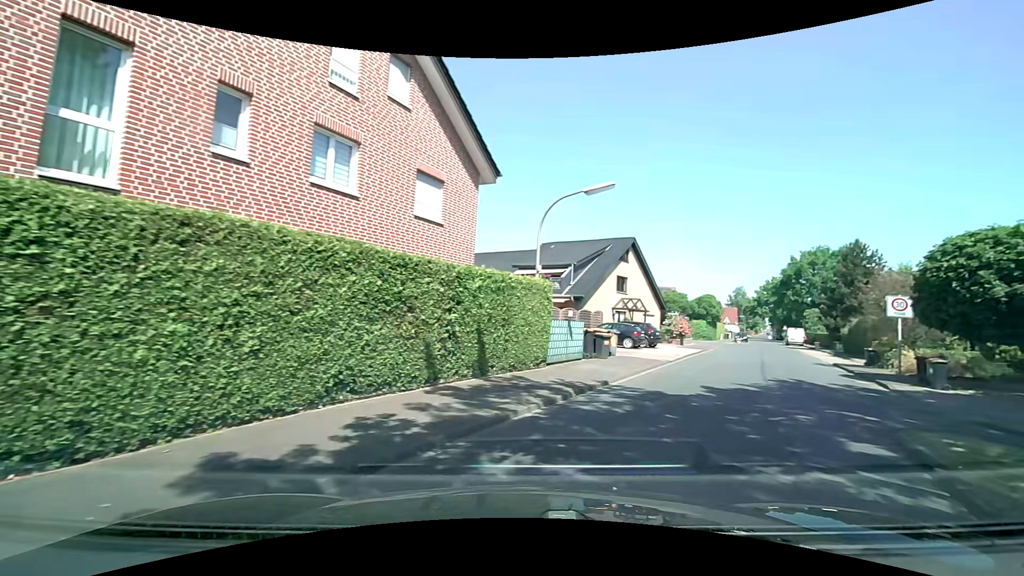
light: Day
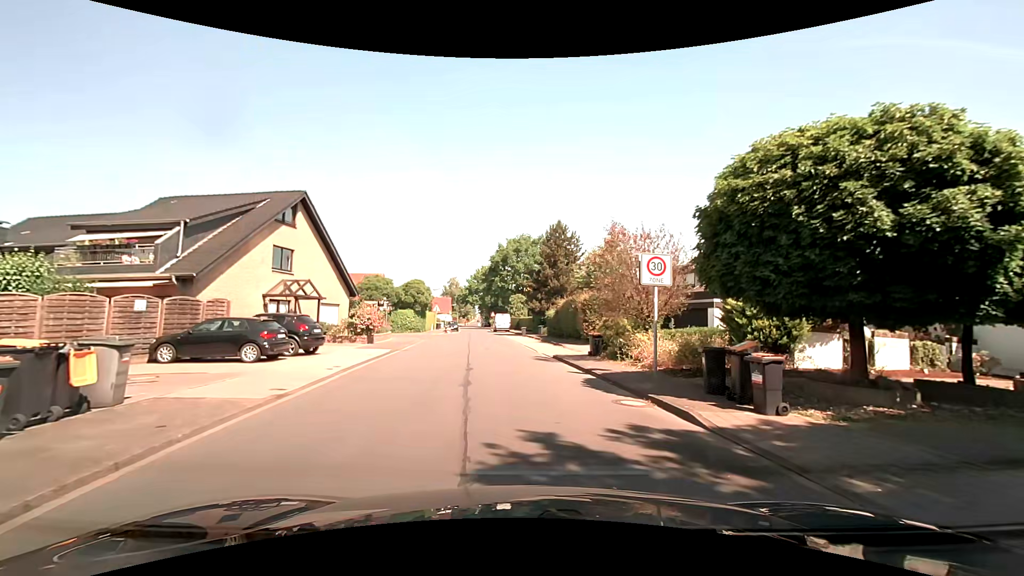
(+4.4, +11.5) m; +30°
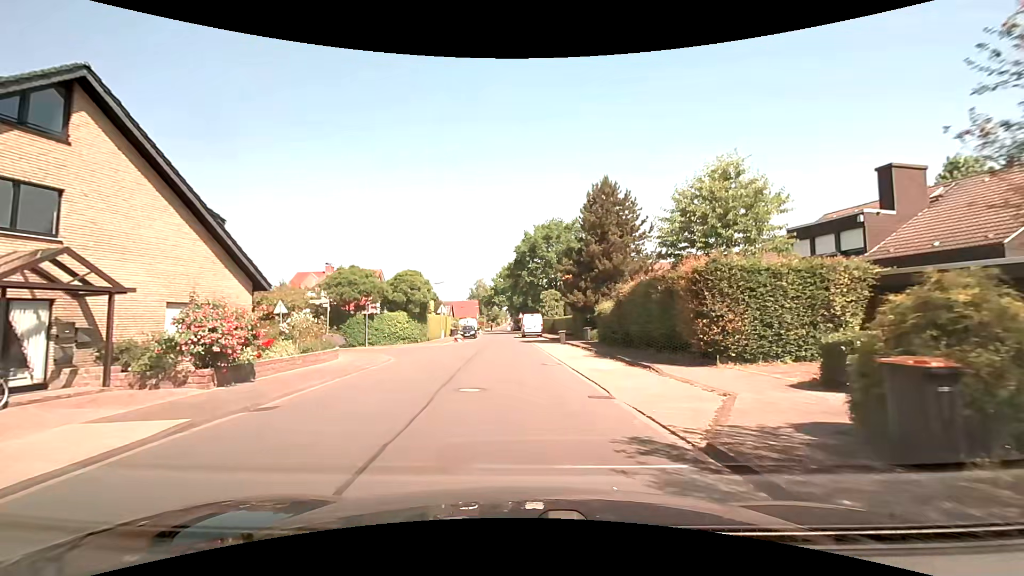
(-0.2, +15.8) m; -3°
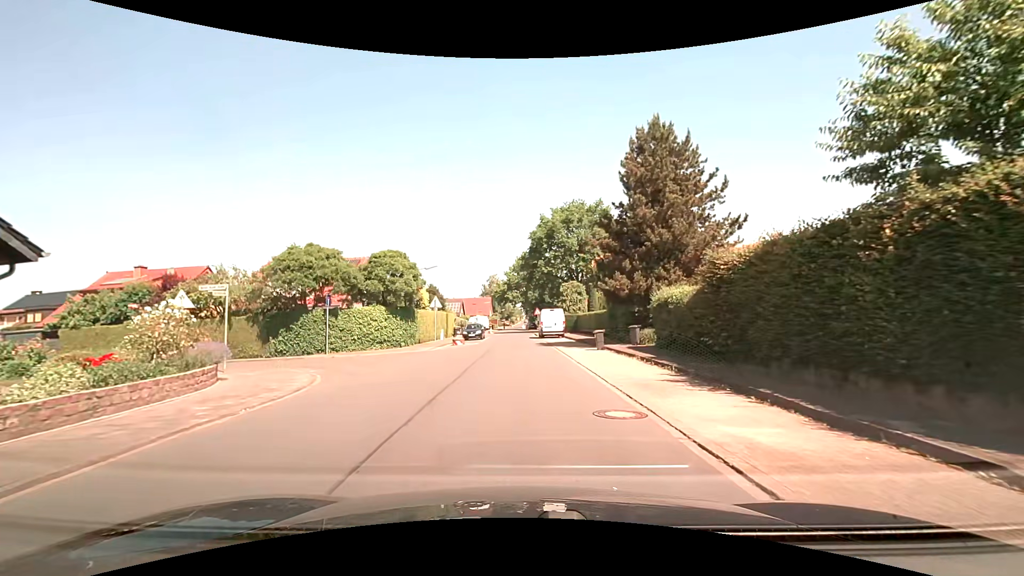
(-0.3, +10.2) m; -4°
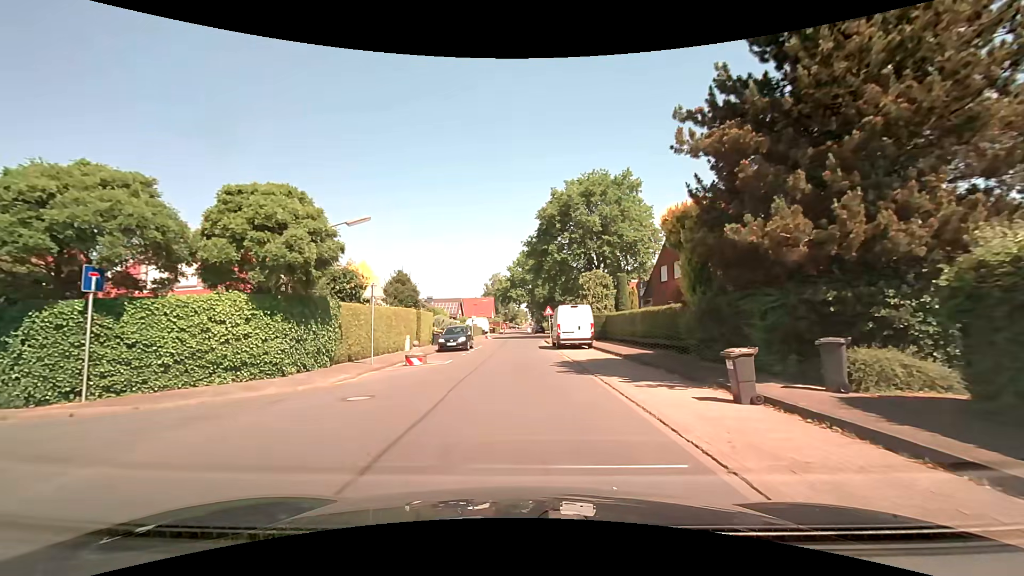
(+0.3, +14.8) m; +1°
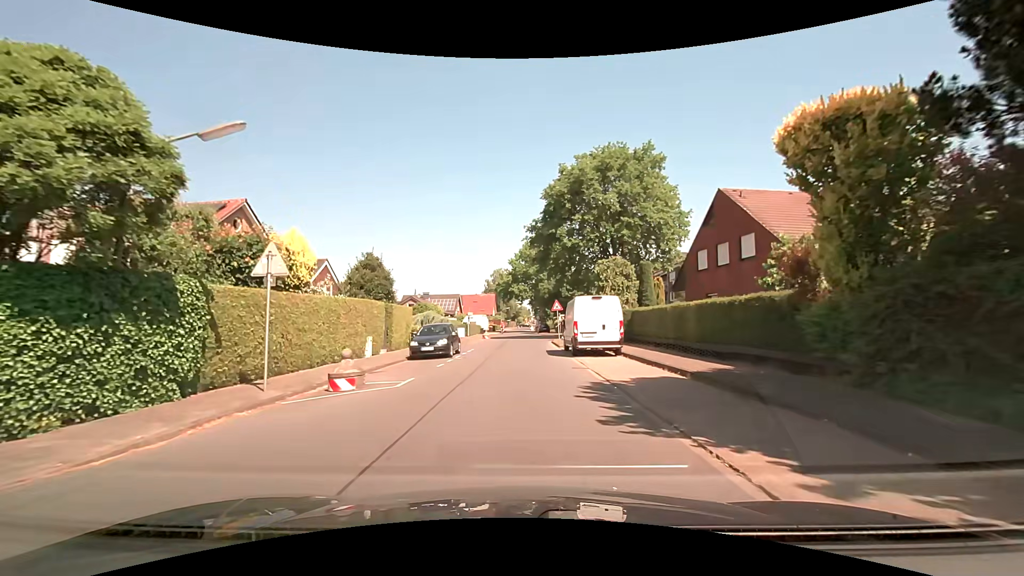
(0.0, +7.8) m; -1°
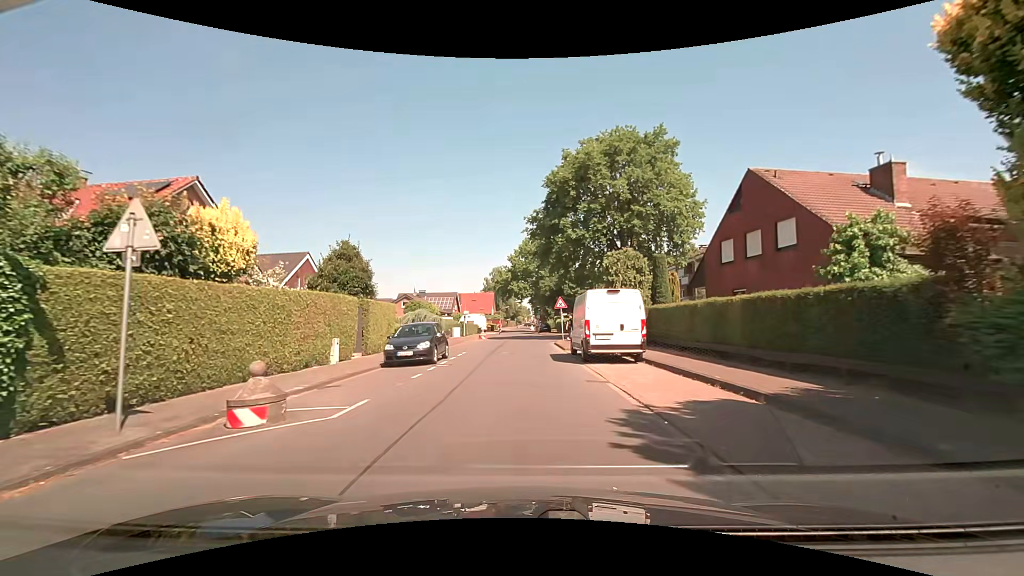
(0.0, +3.8) m; 0°
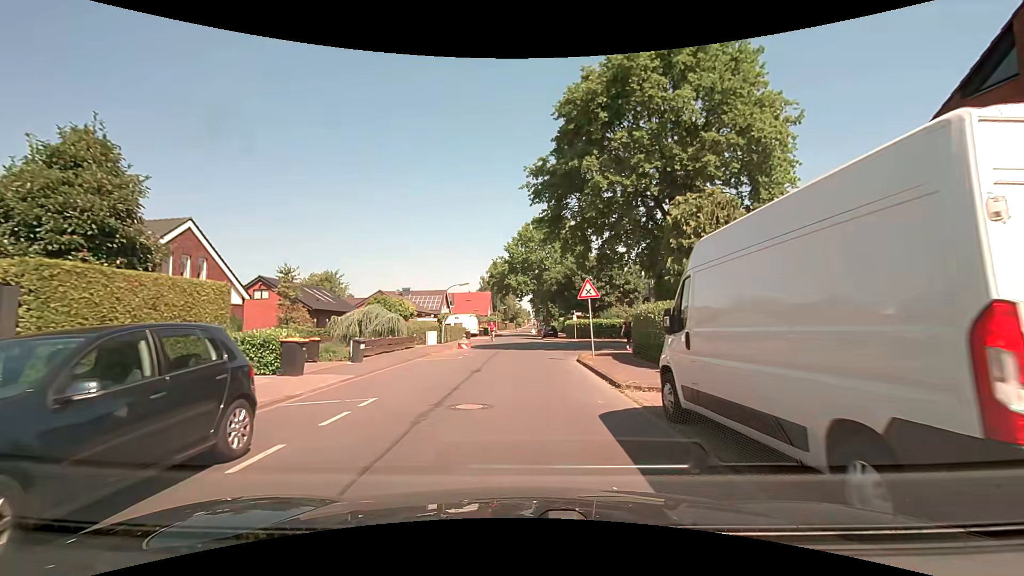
(+0.1, +14.6) m; 0°
